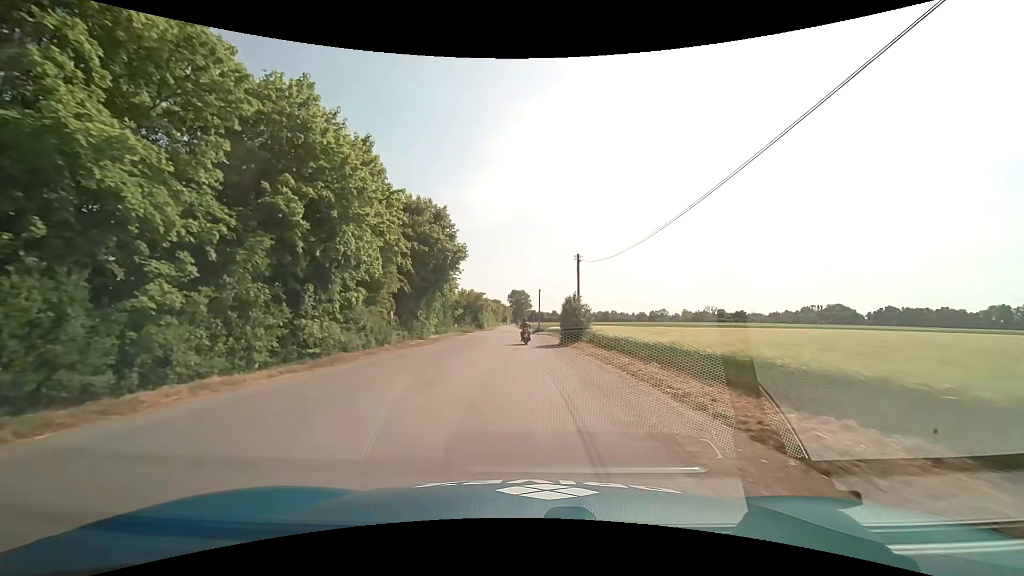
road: service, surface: asphalt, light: Day
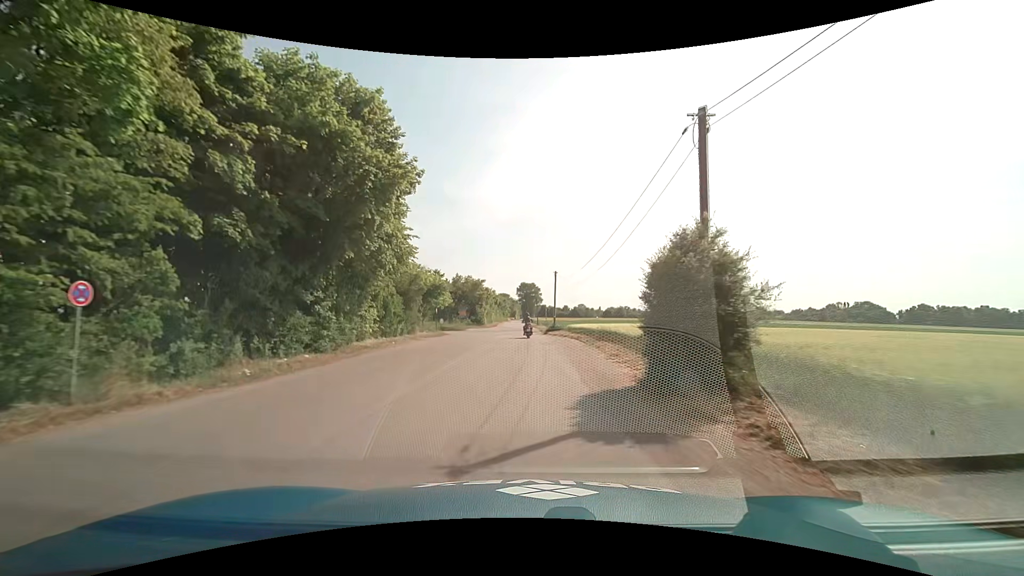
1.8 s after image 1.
(-0.2, +21.2) m; -1°
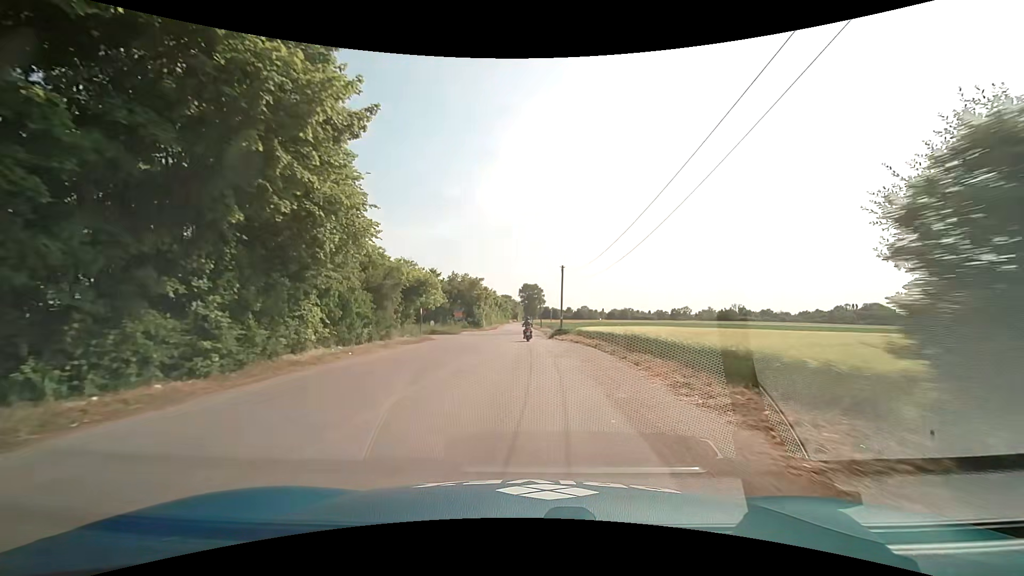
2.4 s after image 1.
(0.0, +7.4) m; 0°
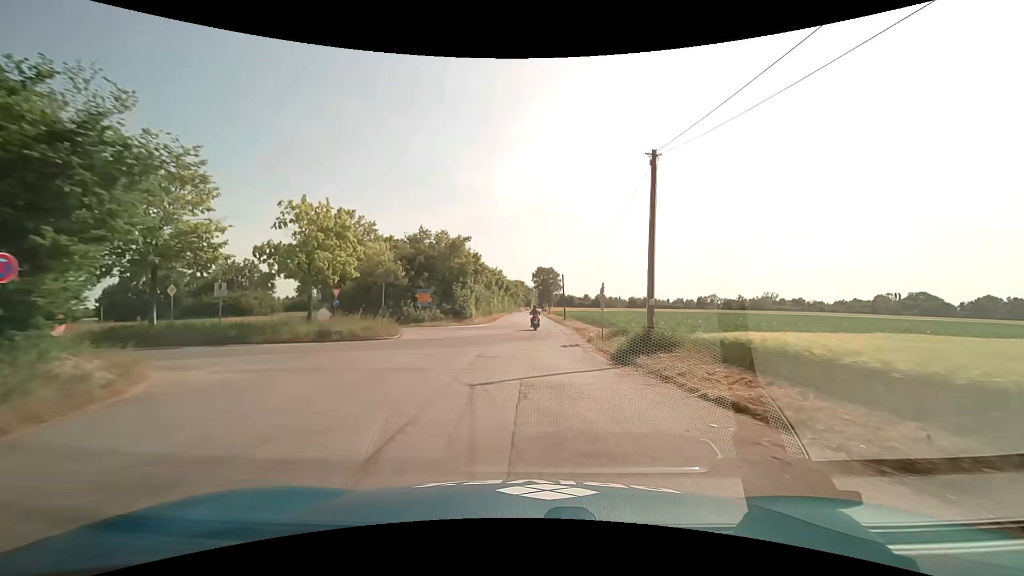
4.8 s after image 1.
(-0.3, +30.4) m; -1°
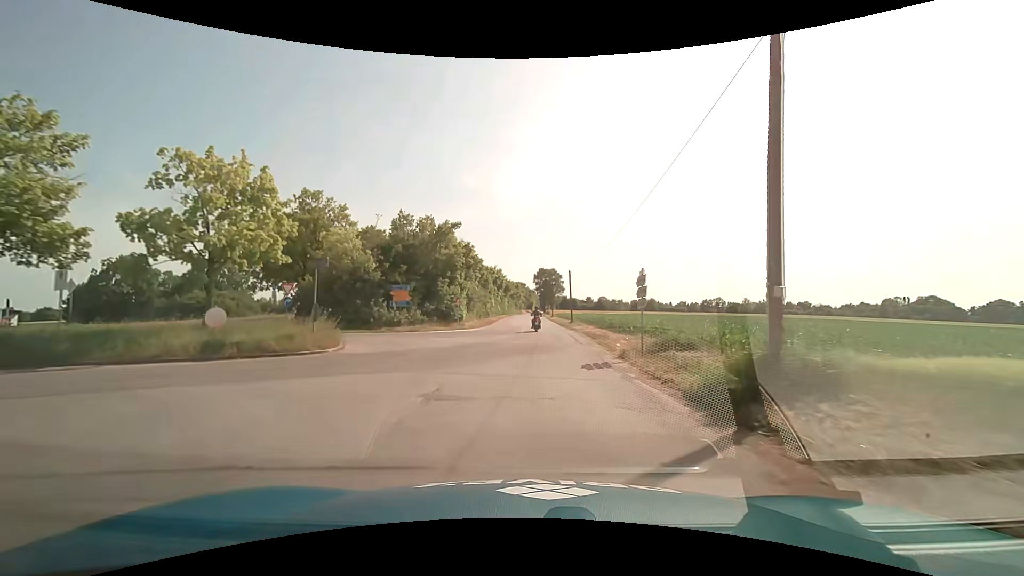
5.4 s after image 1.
(-0.1, +7.8) m; -1°
(0, +10) (0, +20) (0, +30) (+1, +40) (+1, +50) (+1, +60) (+1, +70) (+1, +80) (+1, +90) (+1, +100) m
